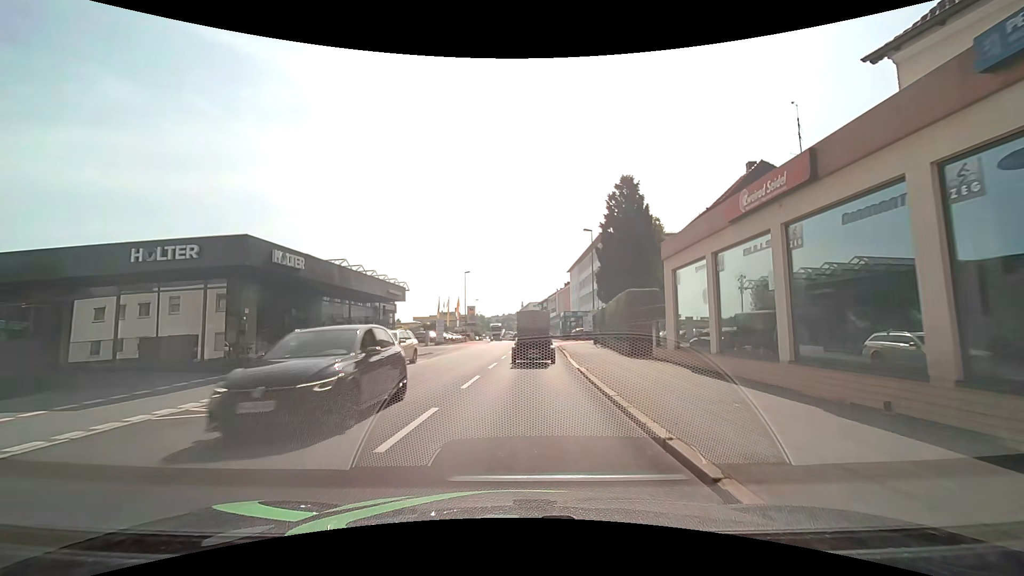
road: tertiary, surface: asphalt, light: Day
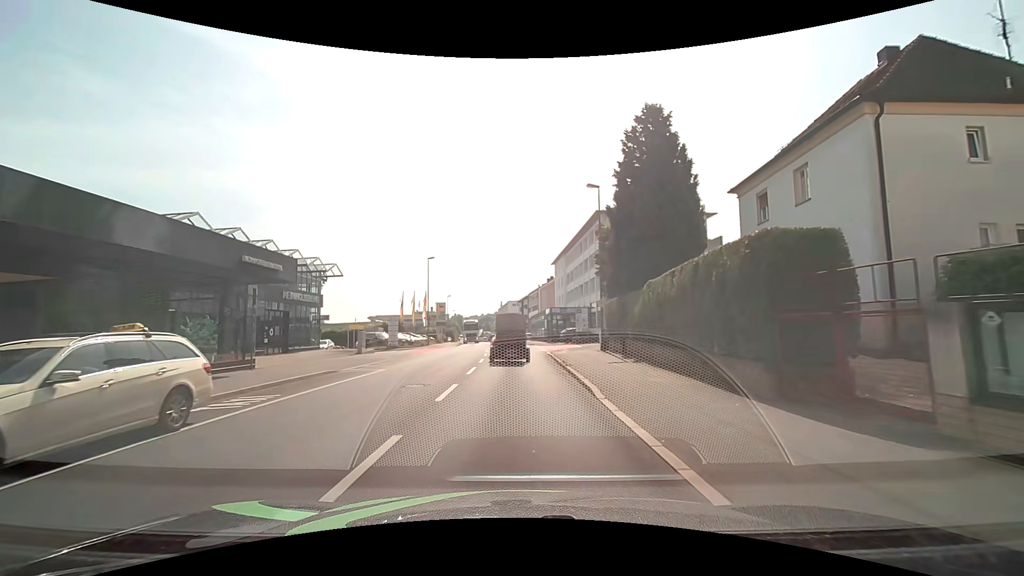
(+0.2, +14.1) m; +2°
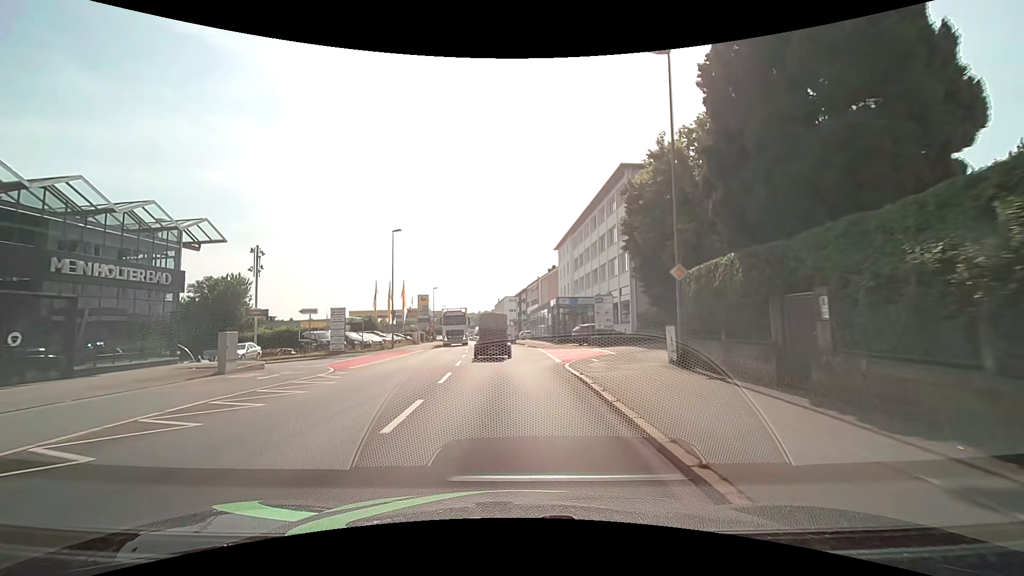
(+0.1, +15.0) m; +1°
(0, +10) (-1, +20) (-1, +30) (-2, +40) (-4, +50) (-5, +60) (-5, +70) (-5, +80) (-6, +90) (-7, +100) m
